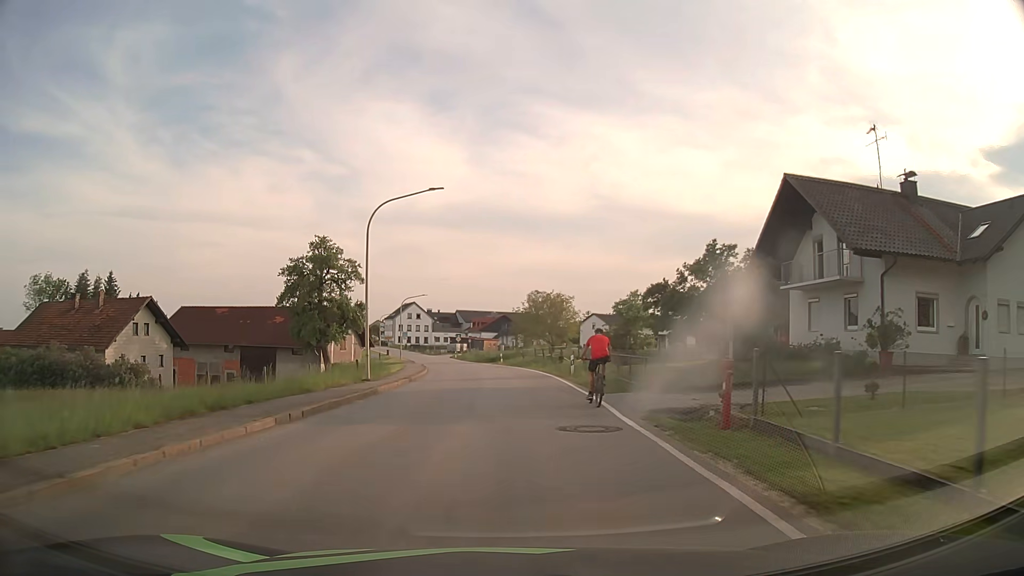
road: secondary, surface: asphalt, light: Day
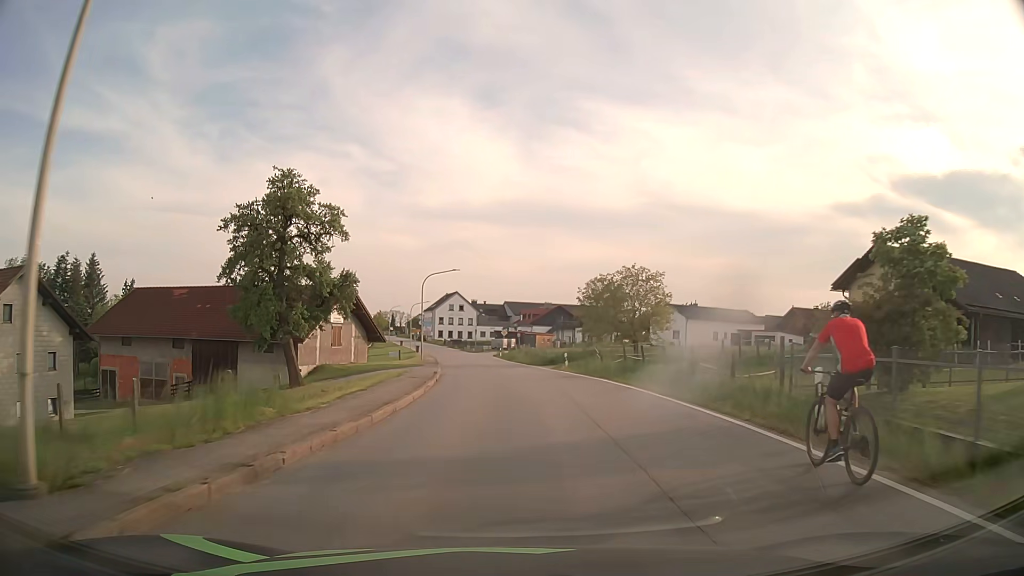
(-0.9, +21.4) m; -4°
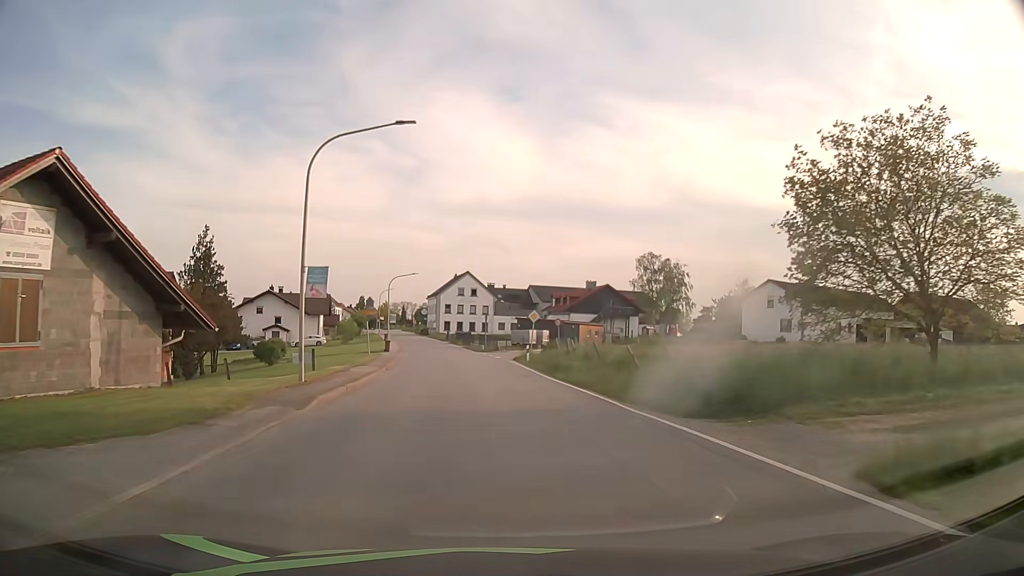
(-0.7, +36.3) m; -2°
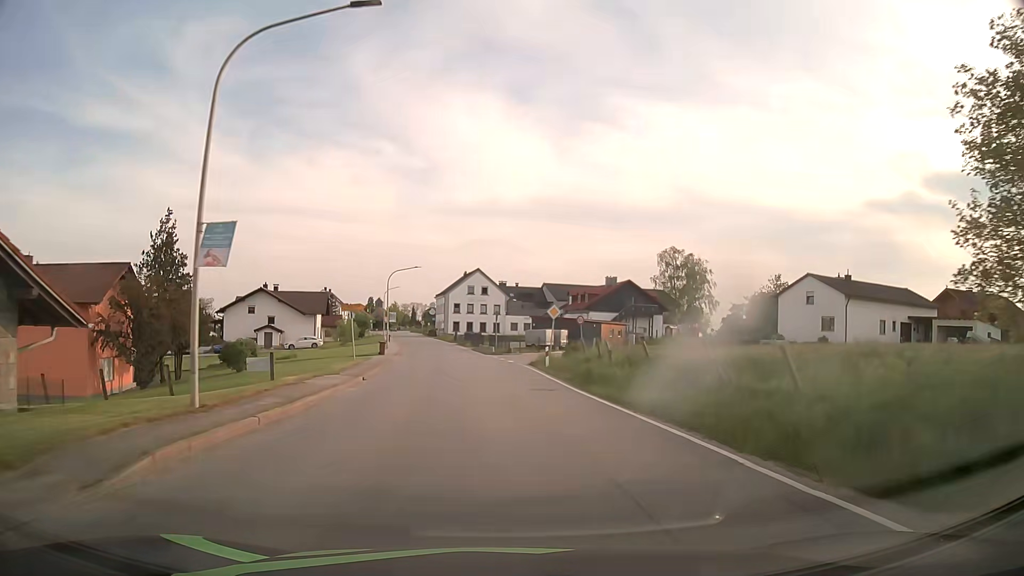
(-0.1, +7.4) m; -1°
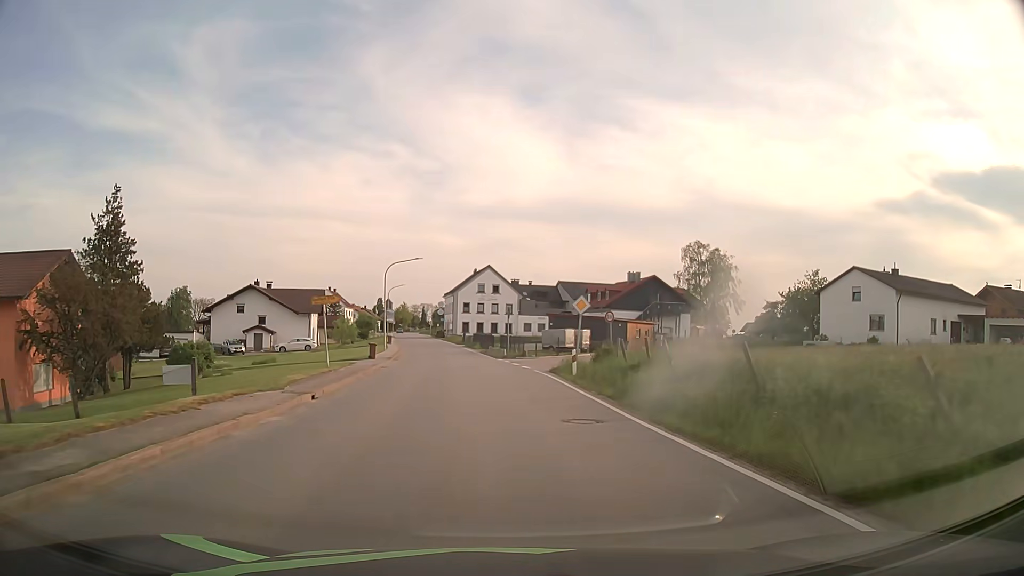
(-0.1, +7.5) m; -2°
